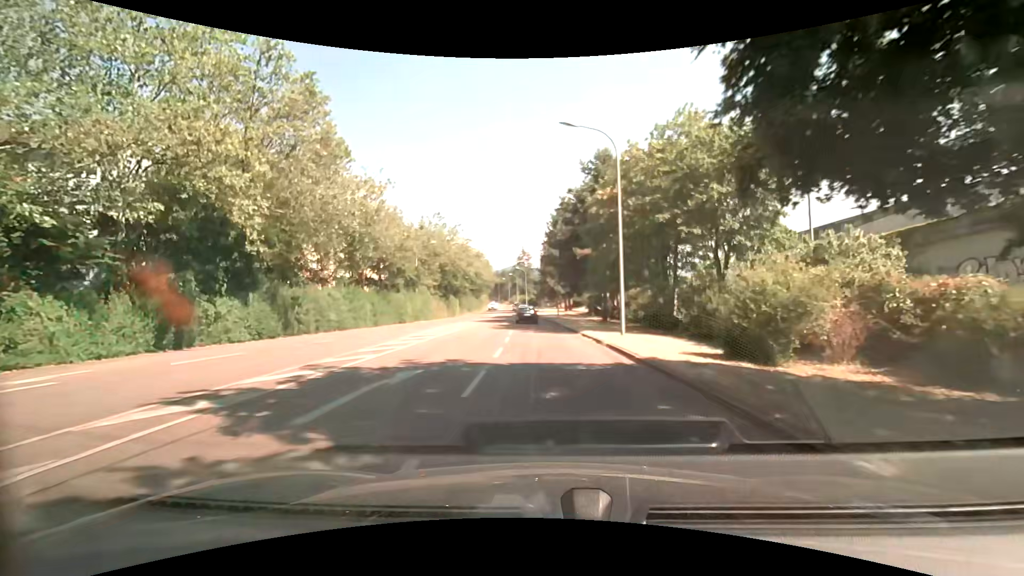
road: tertiary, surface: asphalt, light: Day
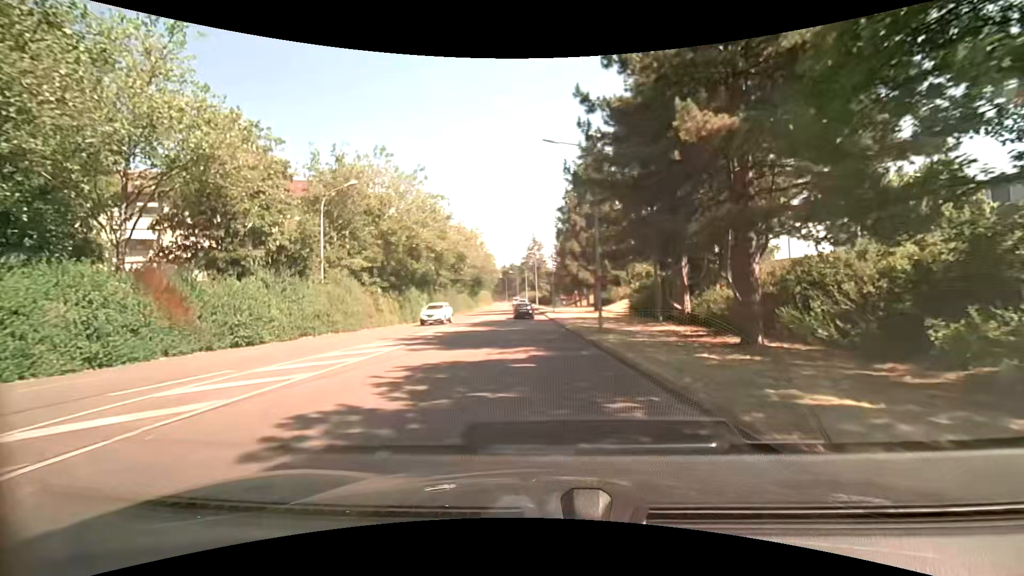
(-0.7, +28.7) m; -2°
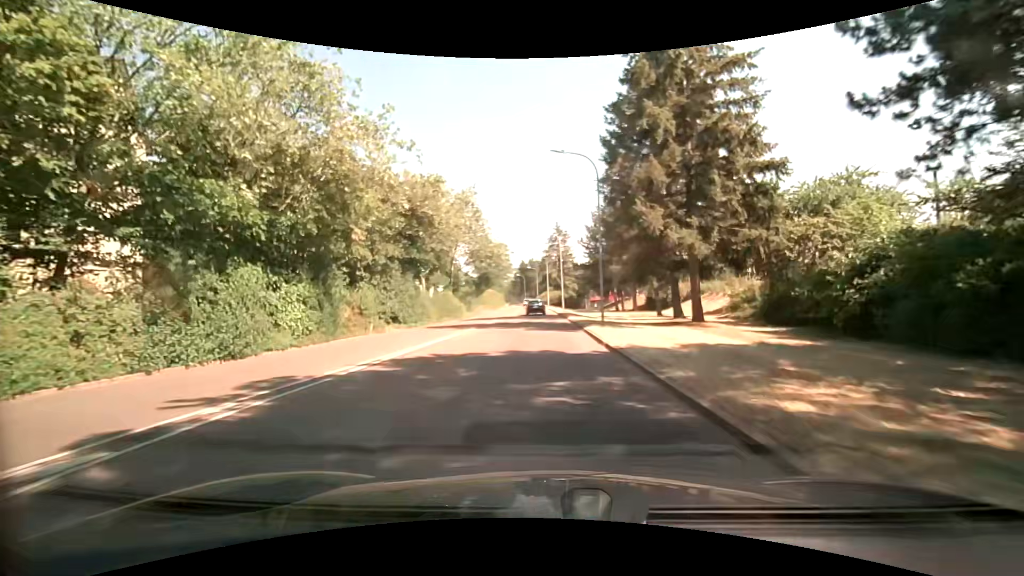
(-0.7, +28.7) m; -2°
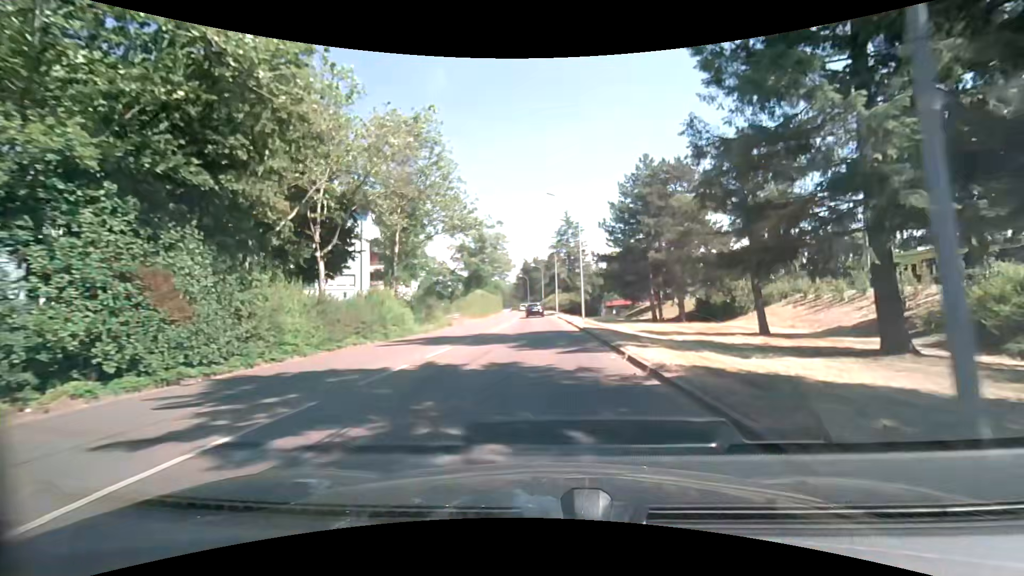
(-0.3, +21.3) m; -1°
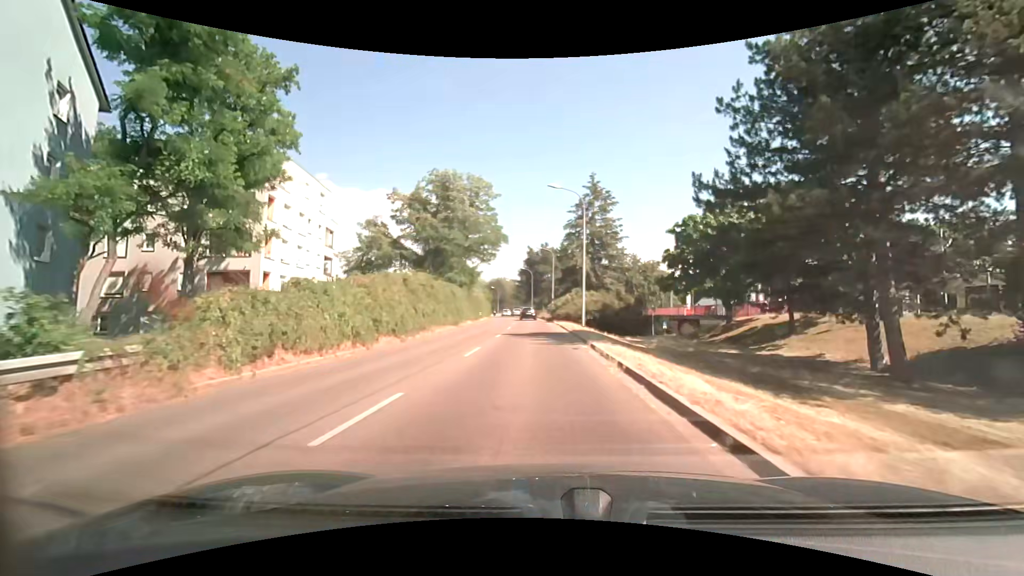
(-0.4, +35.4) m; -1°
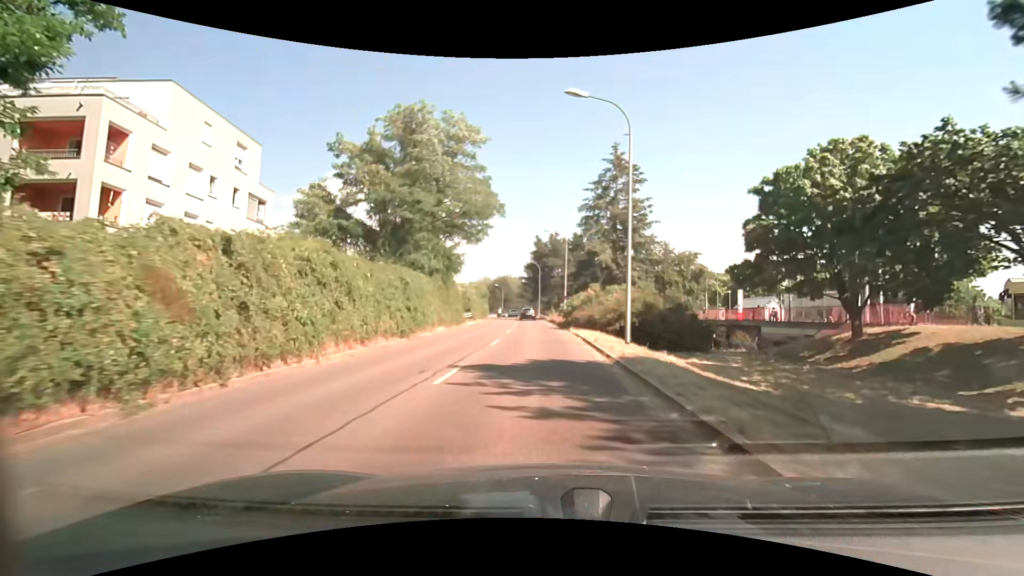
(-0.1, +14.2) m; -1°
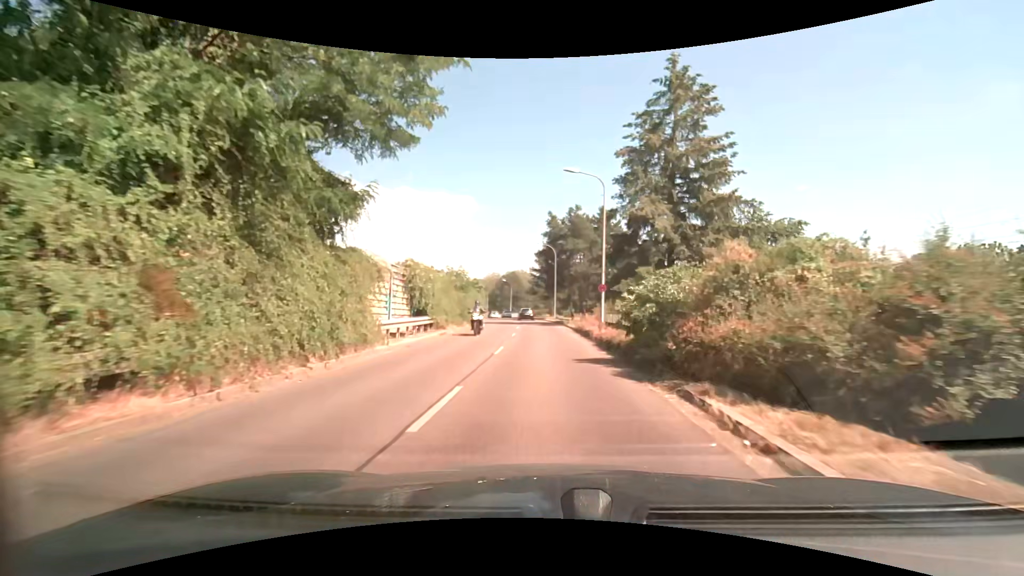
(-0.2, +21.4) m; -1°
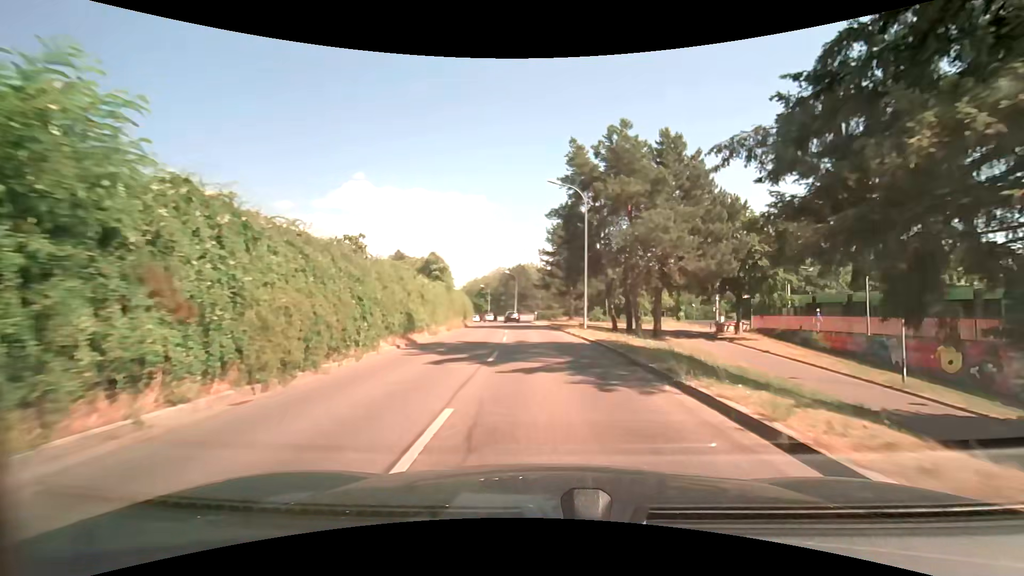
(-0.4, +28.7) m; -2°
(0, +10) (0, +20) (-1, +30) (-1, +40) (-2, +50) (-3, +60) (-4, +70) (-6, +80) (-8, +90) (-10, +99) m
